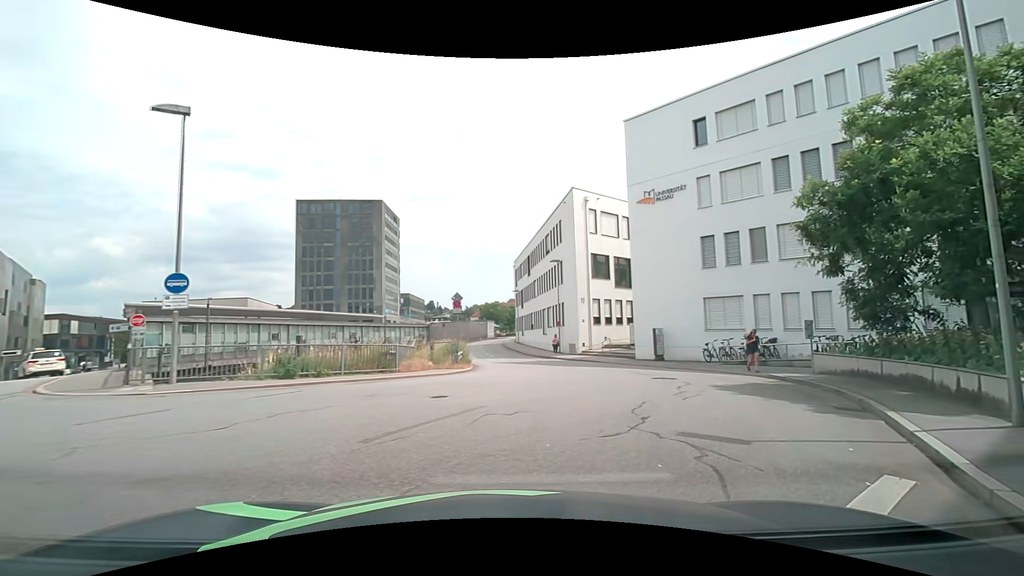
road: residential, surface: asphalt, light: Day
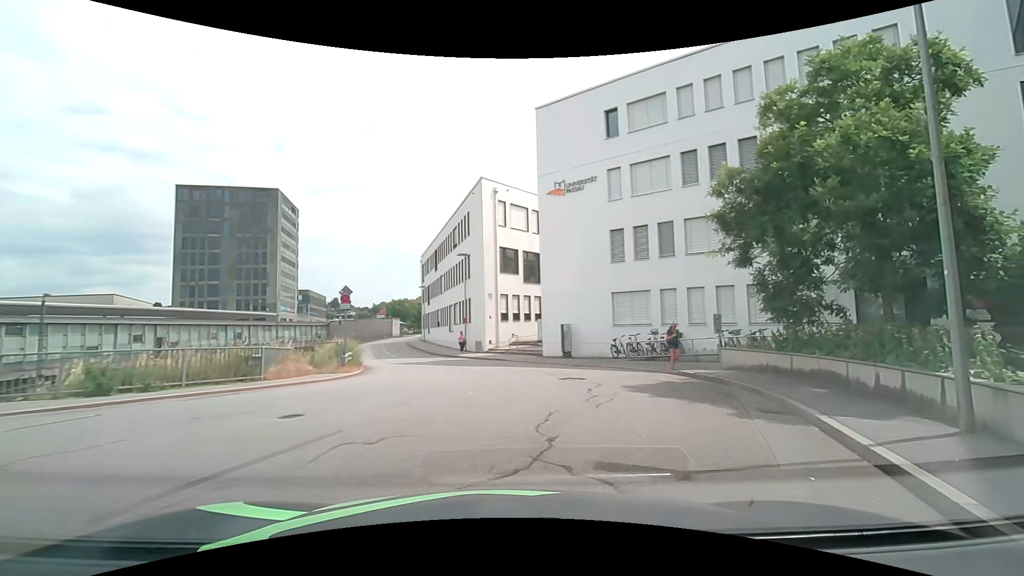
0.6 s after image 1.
(+0.2, +2.1) m; +11°
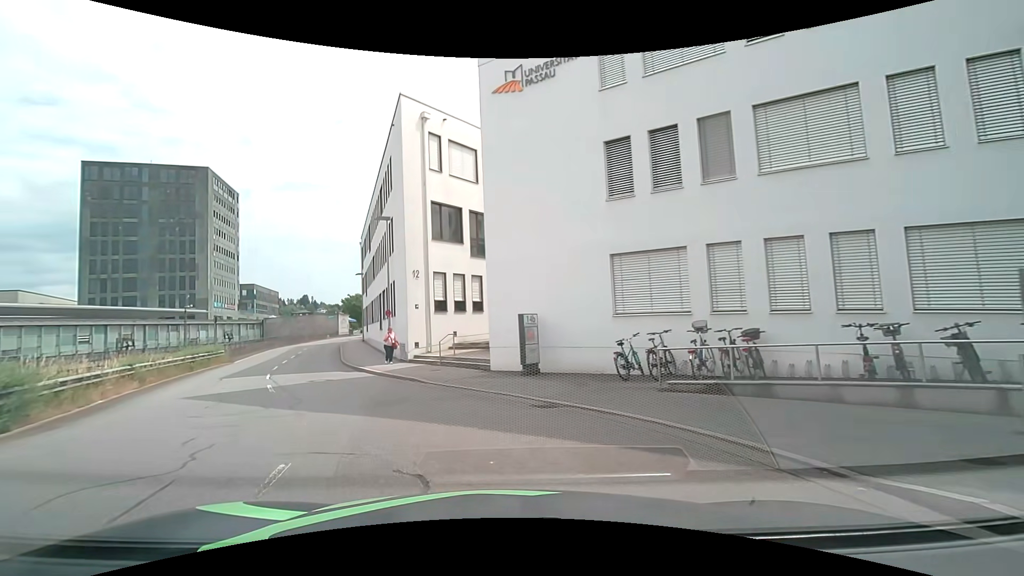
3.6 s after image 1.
(+1.9, +12.7) m; +5°
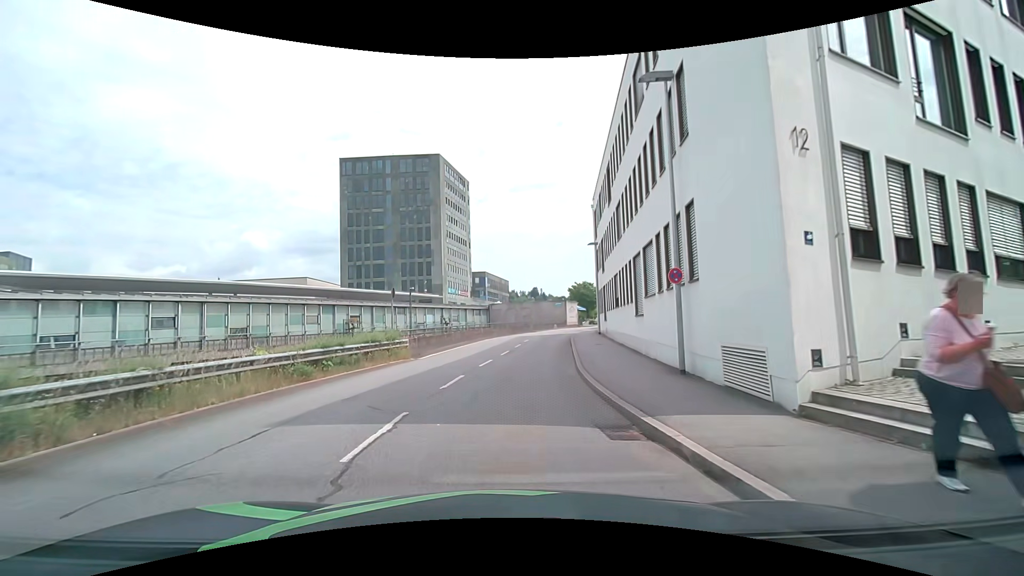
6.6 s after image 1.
(-4.6, +15.2) m; -26°
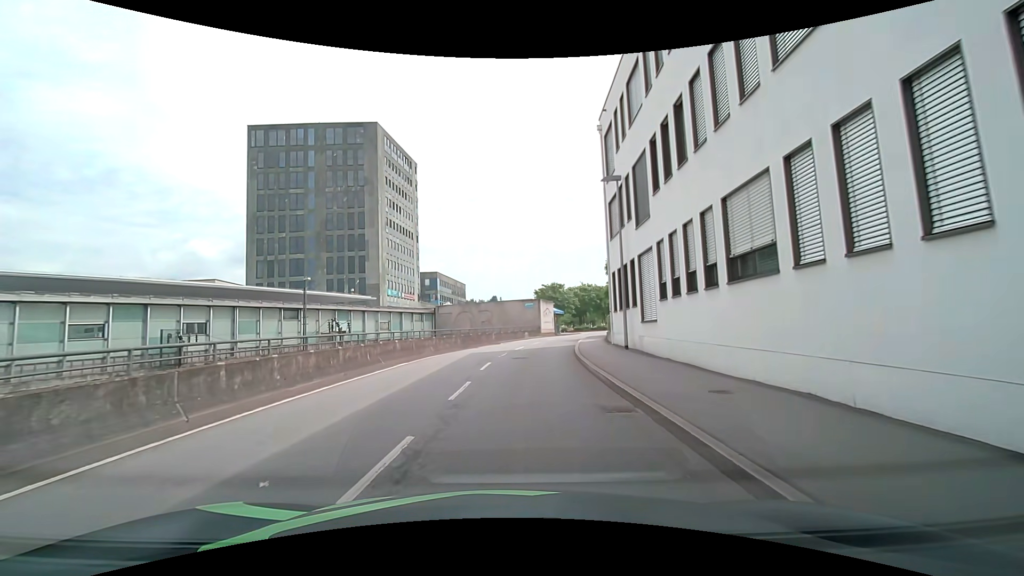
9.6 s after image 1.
(+0.4, +19.9) m; +4°
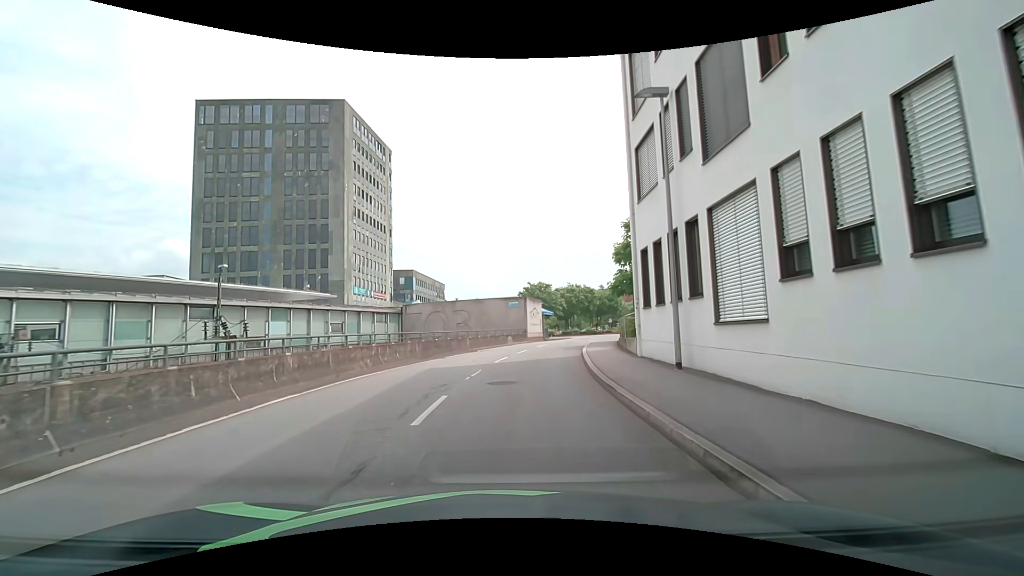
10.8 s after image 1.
(+0.2, +8.5) m; +1°
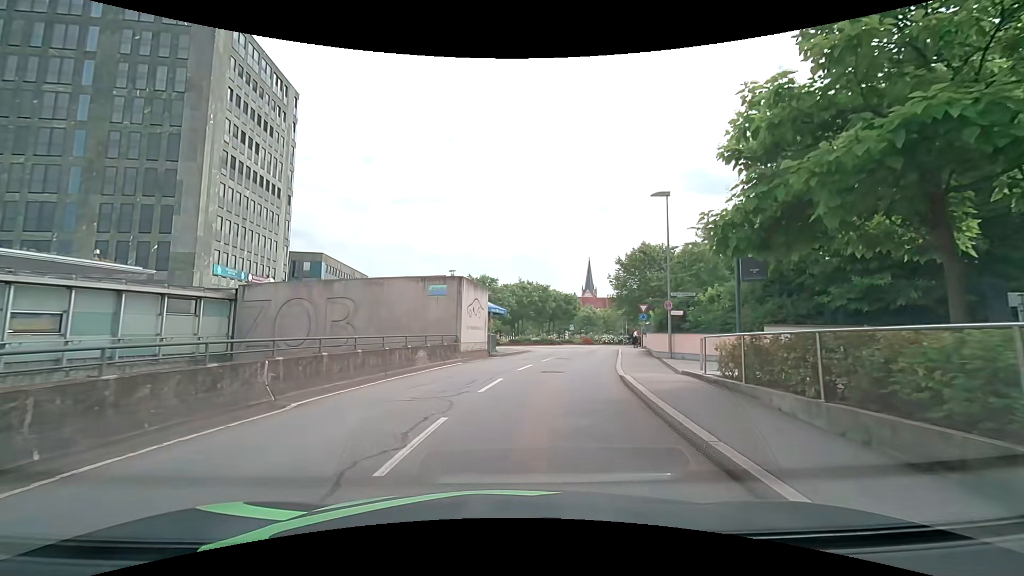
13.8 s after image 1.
(+1.1, +20.1) m; +8°
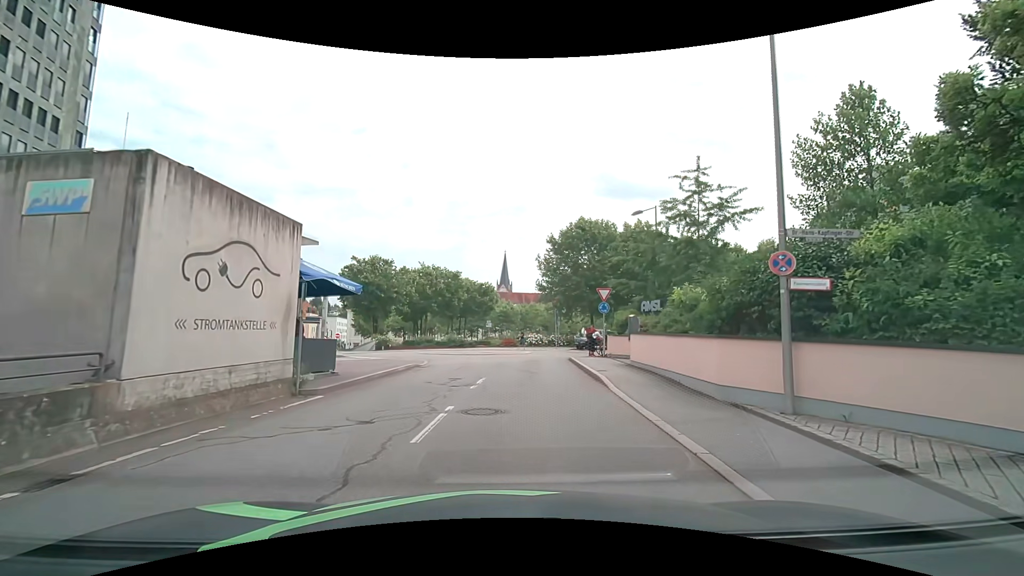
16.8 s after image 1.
(+1.2, +16.1) m; +9°
